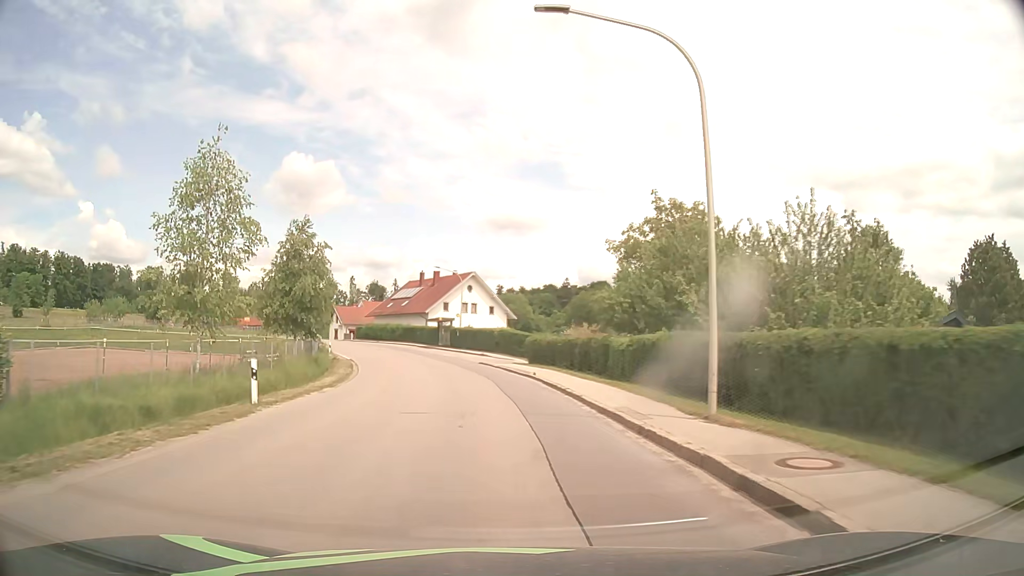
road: tertiary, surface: asphalt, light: Day
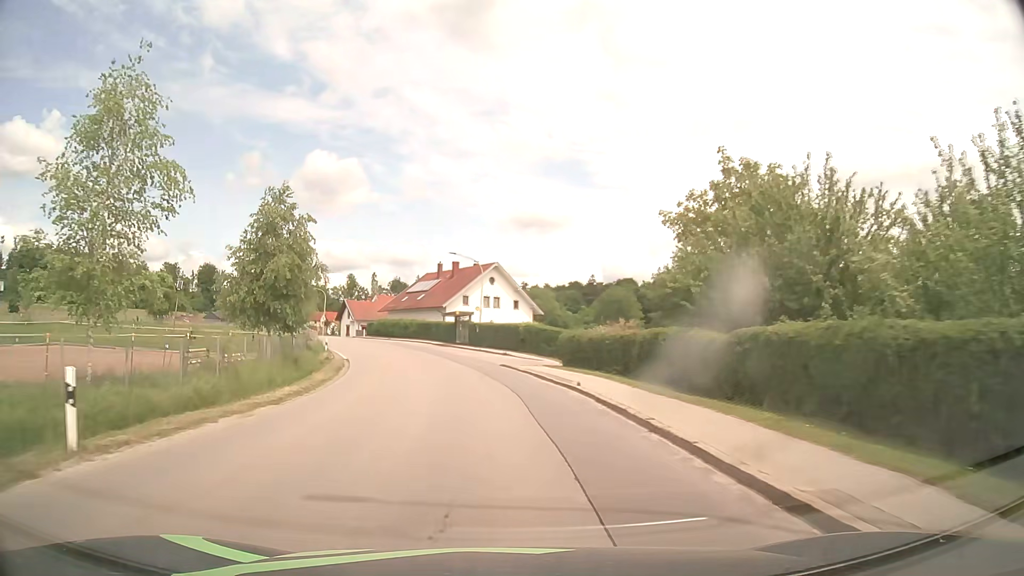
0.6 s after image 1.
(-0.1, +7.9) m; -2°
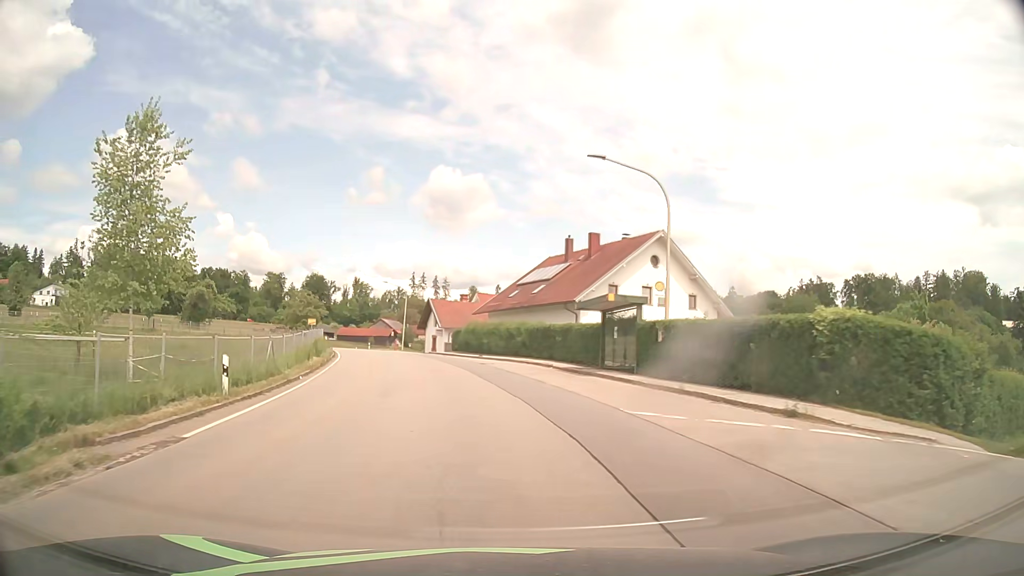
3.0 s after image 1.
(-2.9, +31.0) m; -11°
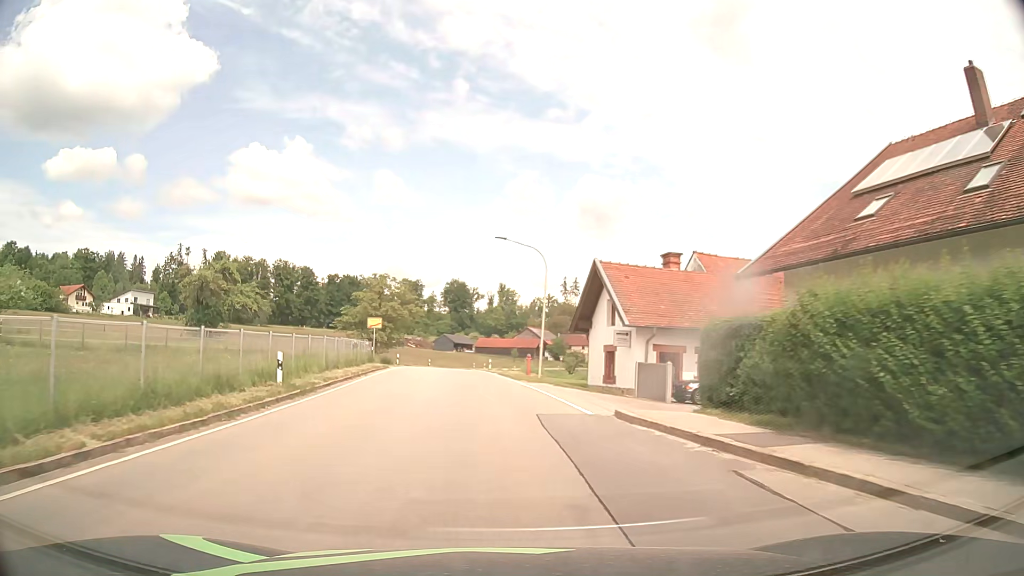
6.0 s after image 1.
(-4.6, +37.9) m; -13°
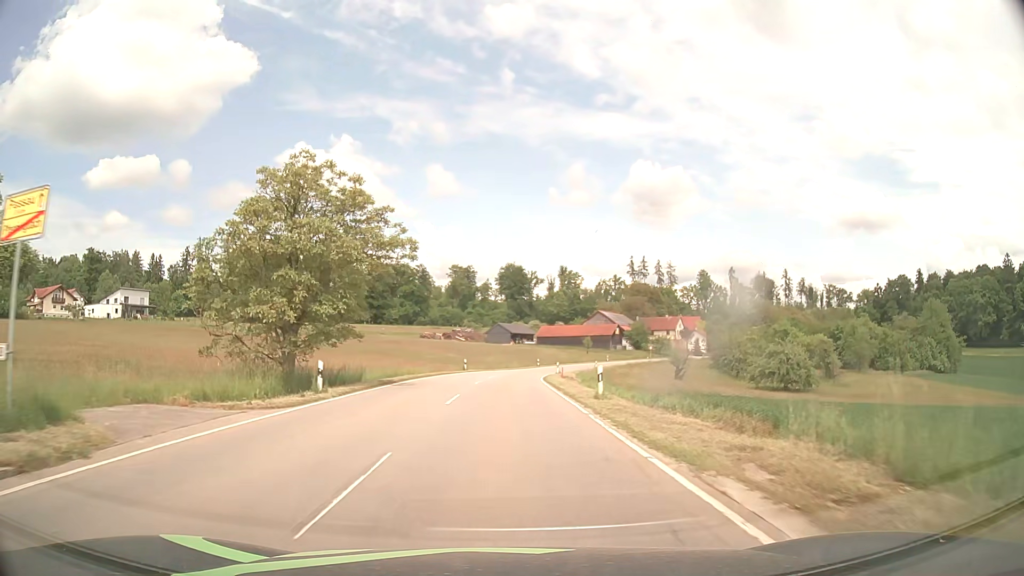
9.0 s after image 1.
(-1.9, +38.8) m; -5°
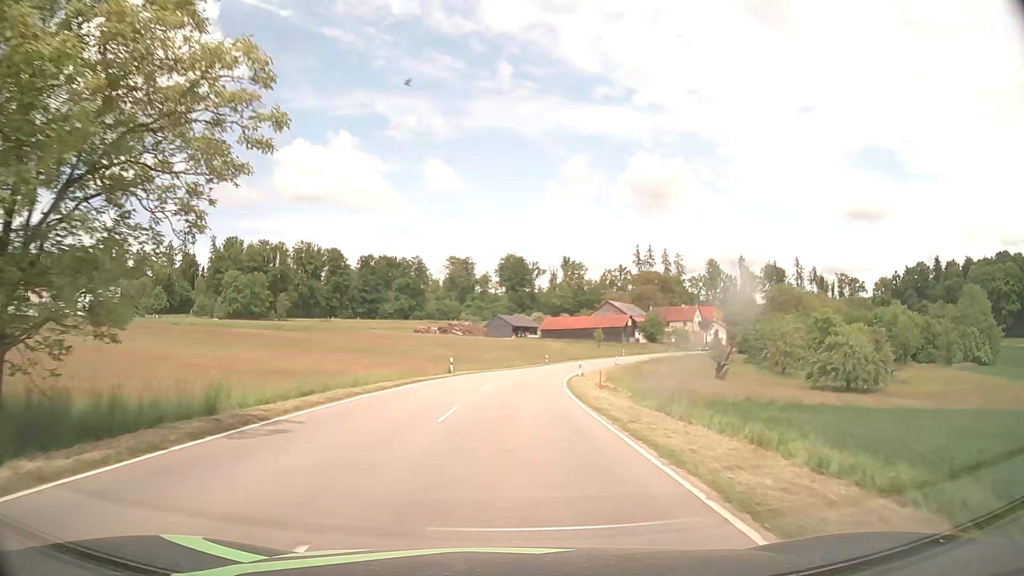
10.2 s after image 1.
(0.0, +16.2) m; 0°
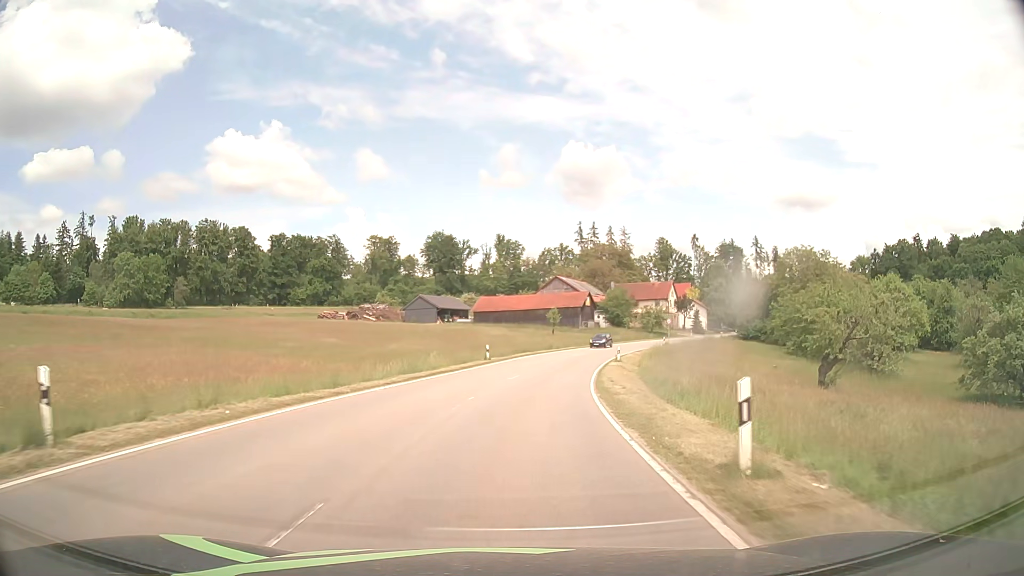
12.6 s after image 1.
(+1.2, +34.9) m; +6°
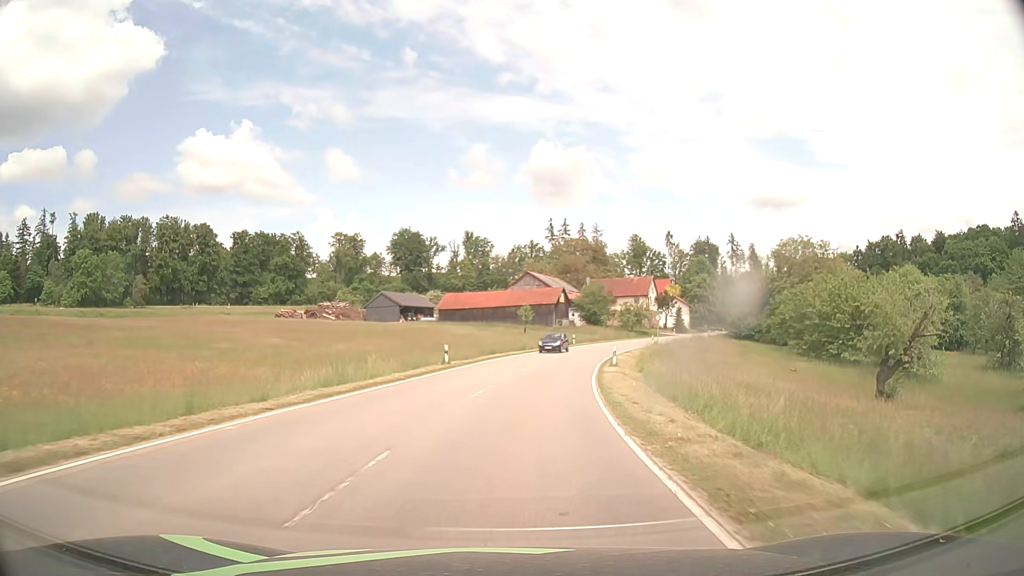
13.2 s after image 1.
(+0.2, +9.0) m; +3°
(0, +10) (+1, +20) (+2, +30) (+4, +40) (+6, +49) (+9, +59) (+13, +68) (+17, +77) (+22, +86) (+26, +95) m
